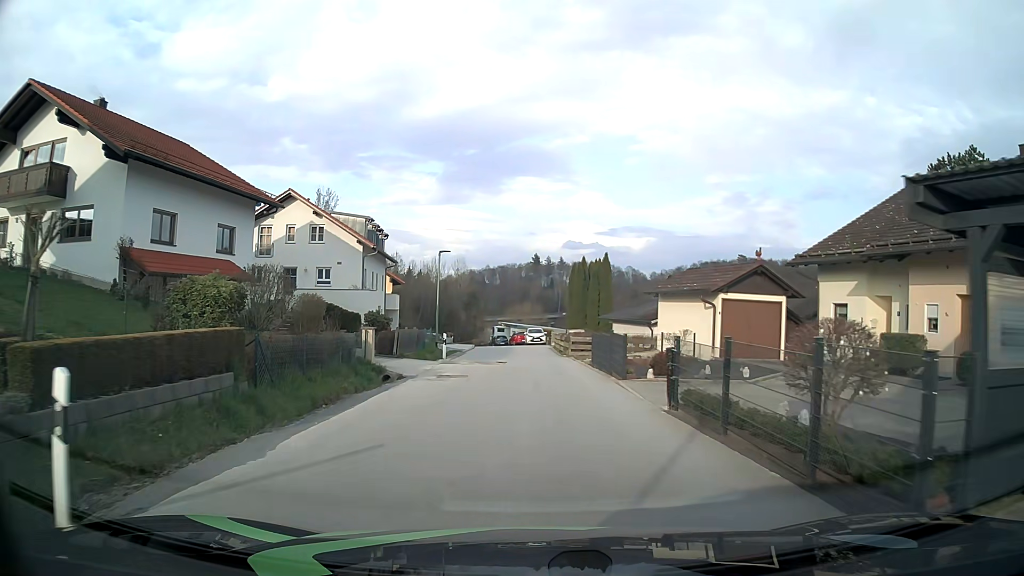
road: residential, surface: asphalt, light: Day
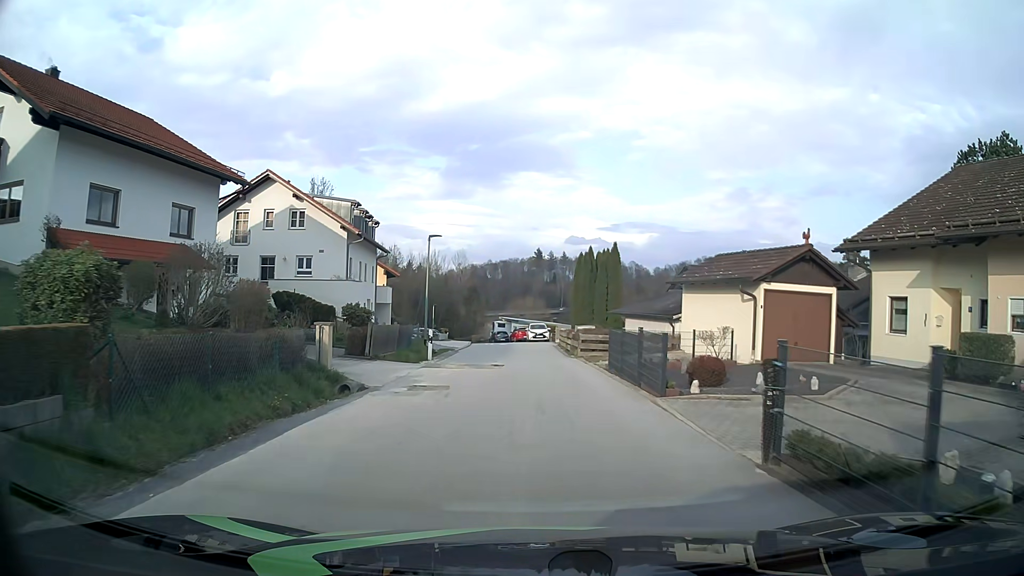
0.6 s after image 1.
(0.0, +4.5) m; -1°
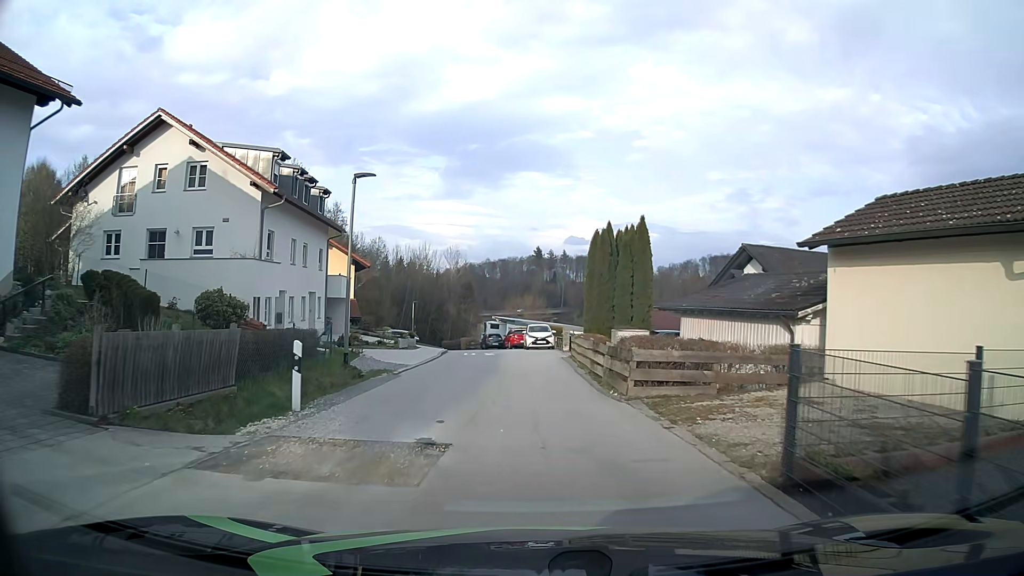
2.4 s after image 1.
(+0.1, +13.4) m; +1°
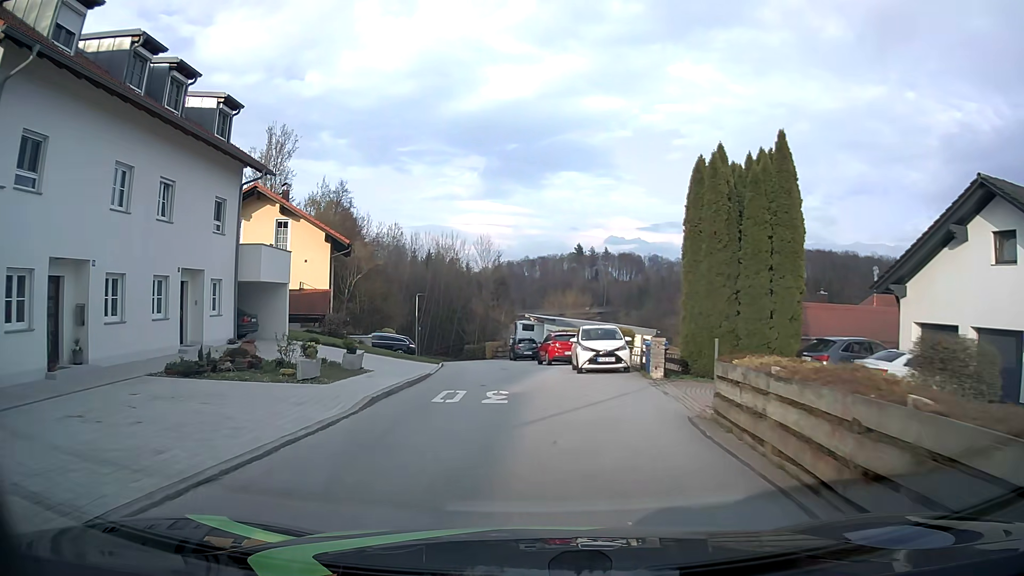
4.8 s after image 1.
(-0.4, +18.0) m; -4°
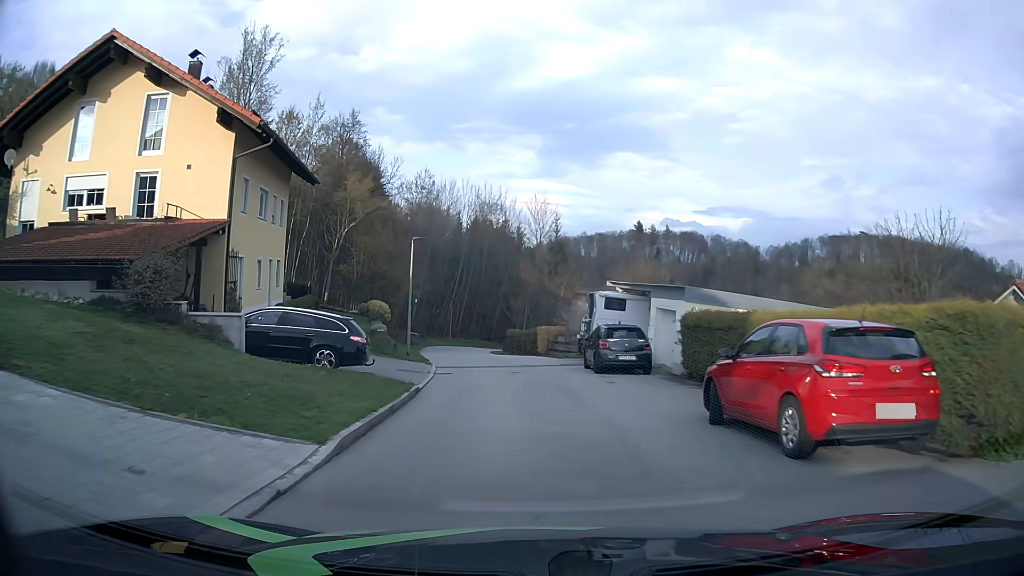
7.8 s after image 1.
(-1.3, +22.8) m; -4°
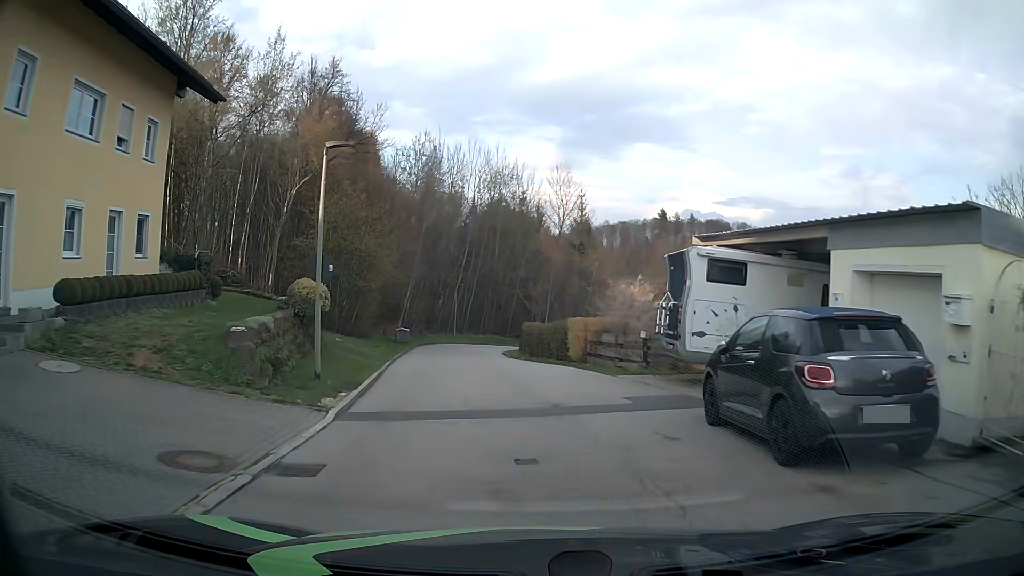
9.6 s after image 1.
(-0.1, +13.8) m; -2°
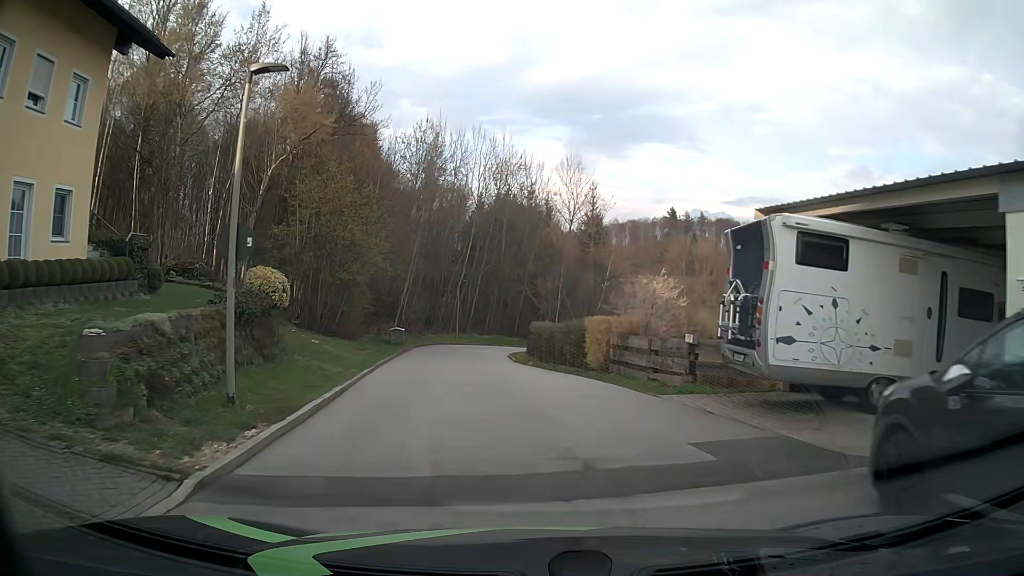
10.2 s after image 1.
(0.0, +4.5) m; -1°
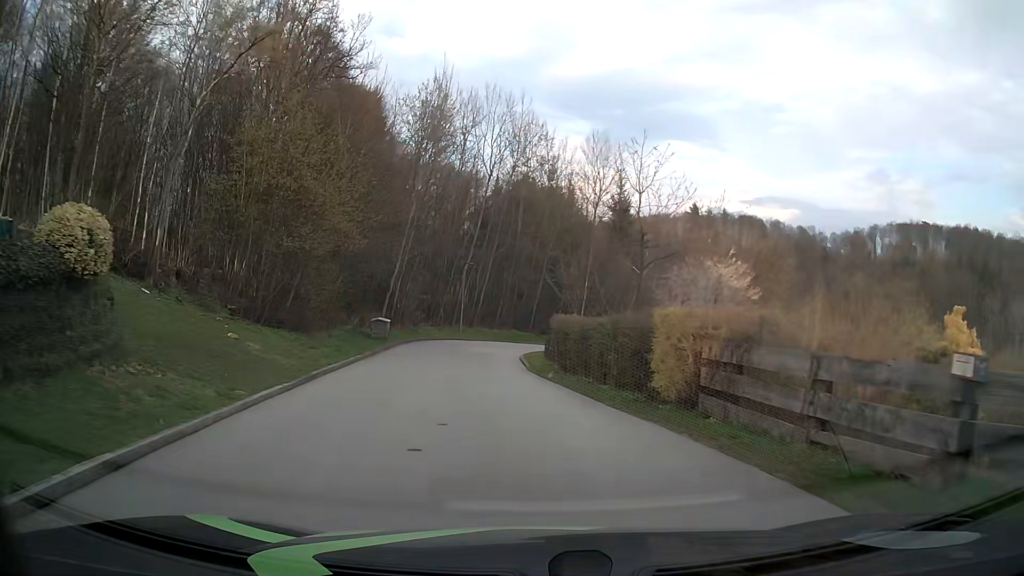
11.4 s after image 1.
(-0.1, +8.9) m; -1°
